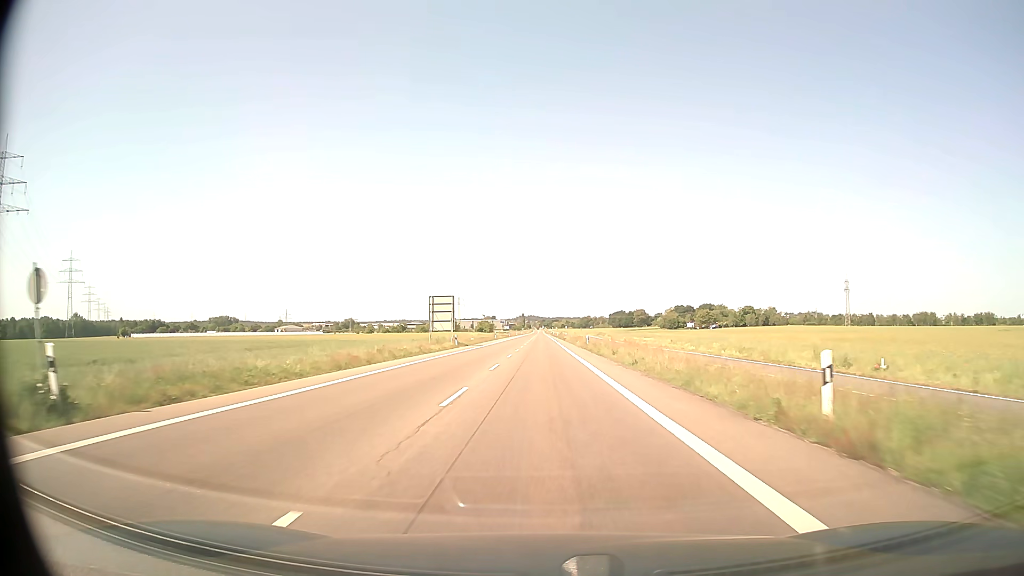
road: secondary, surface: asphalt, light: Day
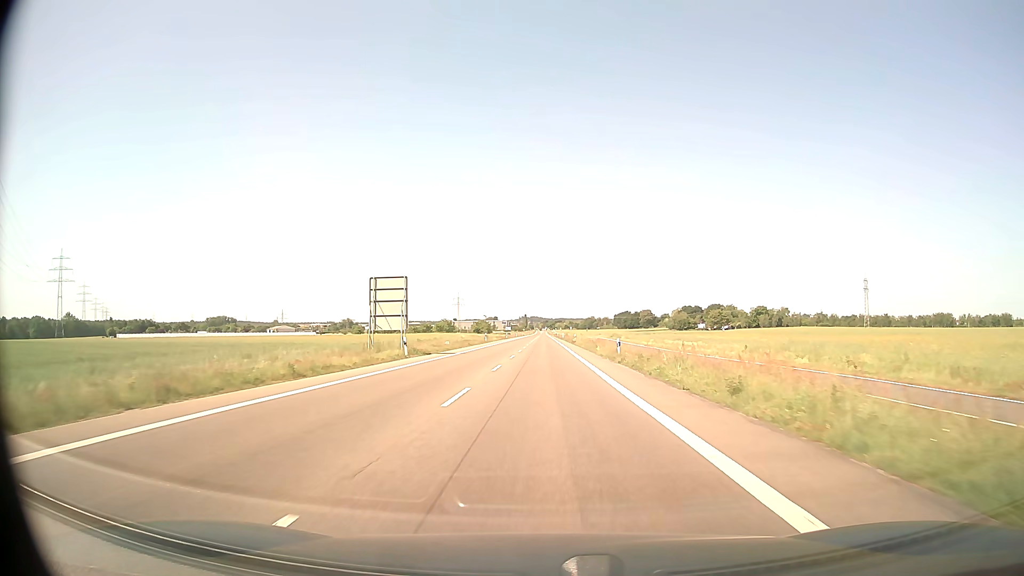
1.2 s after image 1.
(0.0, +22.9) m; 0°
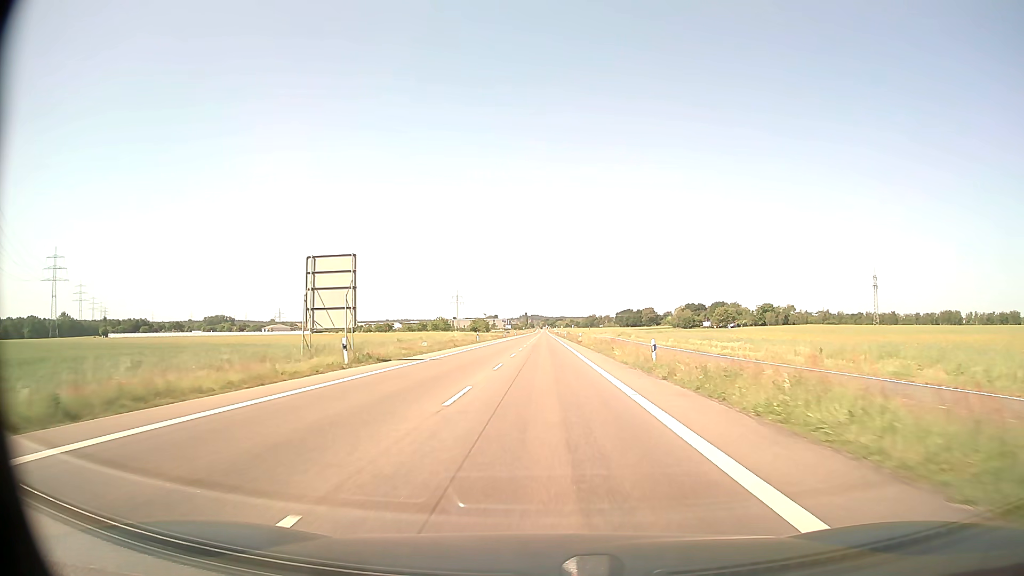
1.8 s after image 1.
(0.0, +11.4) m; 0°
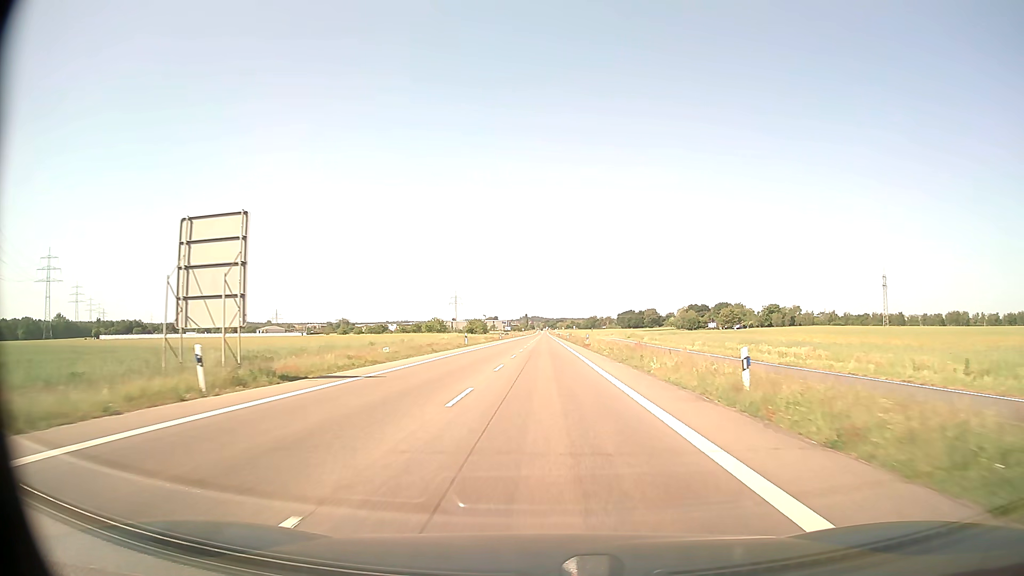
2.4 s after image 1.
(0.0, +11.4) m; 0°
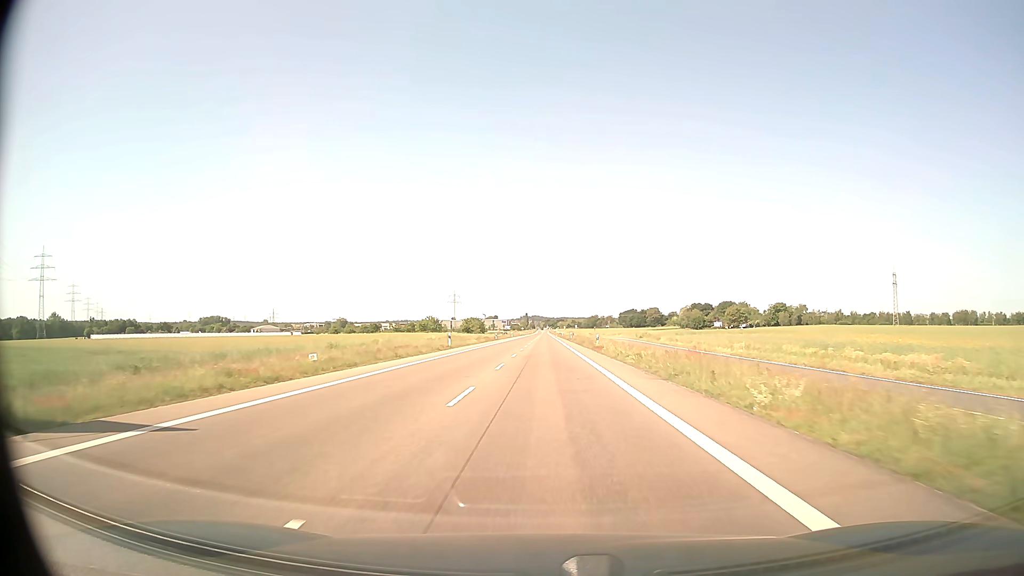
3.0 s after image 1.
(0.0, +11.4) m; 0°
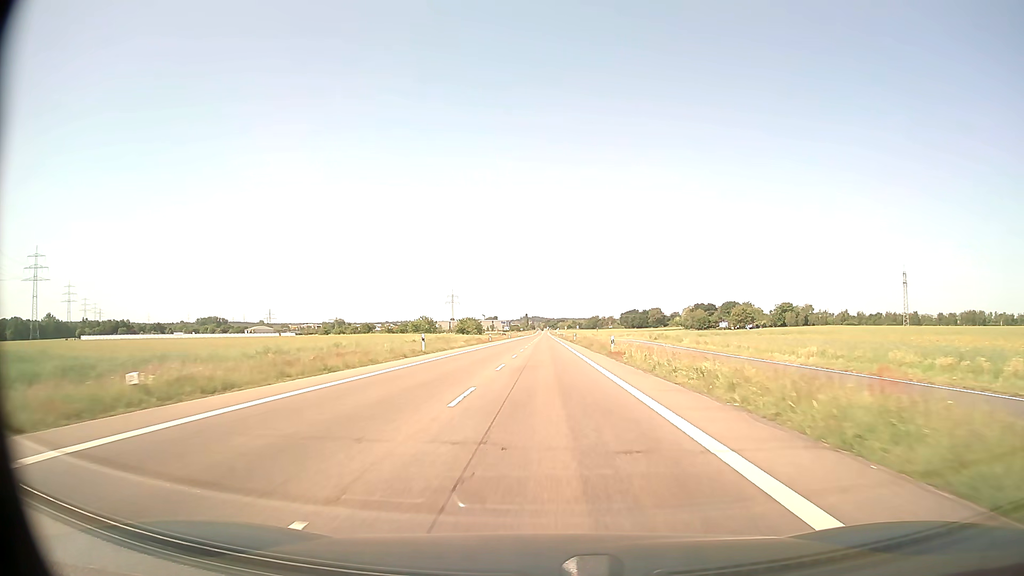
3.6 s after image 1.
(0.0, +11.5) m; 0°
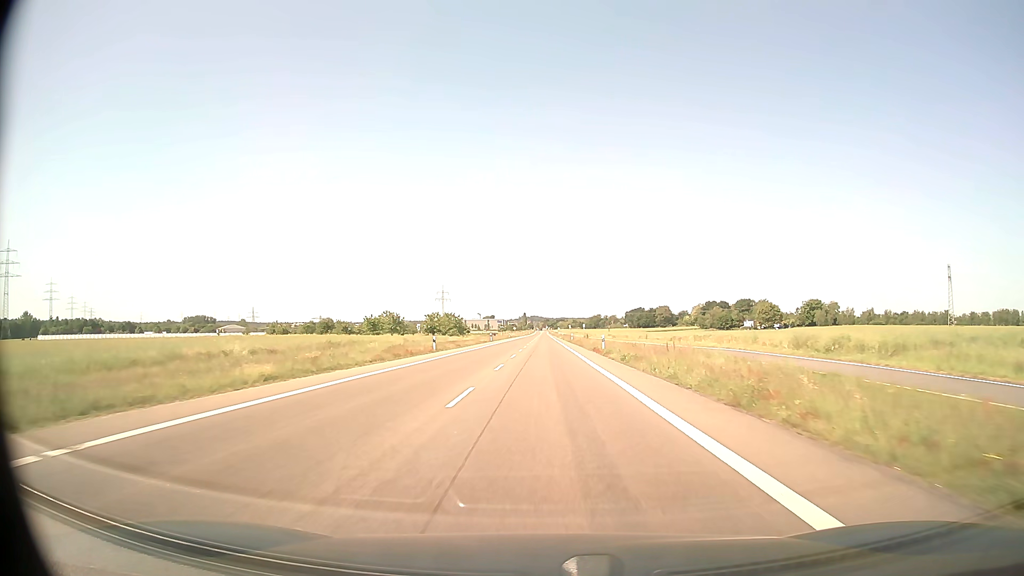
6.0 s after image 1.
(0.0, +45.7) m; 0°
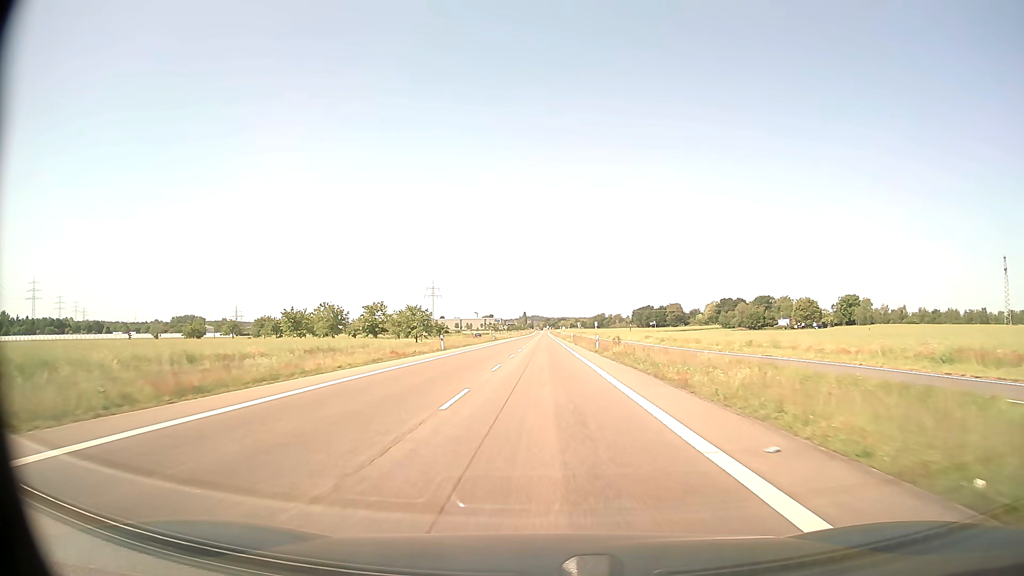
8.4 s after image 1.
(0.0, +45.7) m; 0°
(0, +10) (0, +20) (0, +30) (0, +40) (0, +50) (0, +60) (0, +70) (0, +80) (0, +90) (0, +100) m
